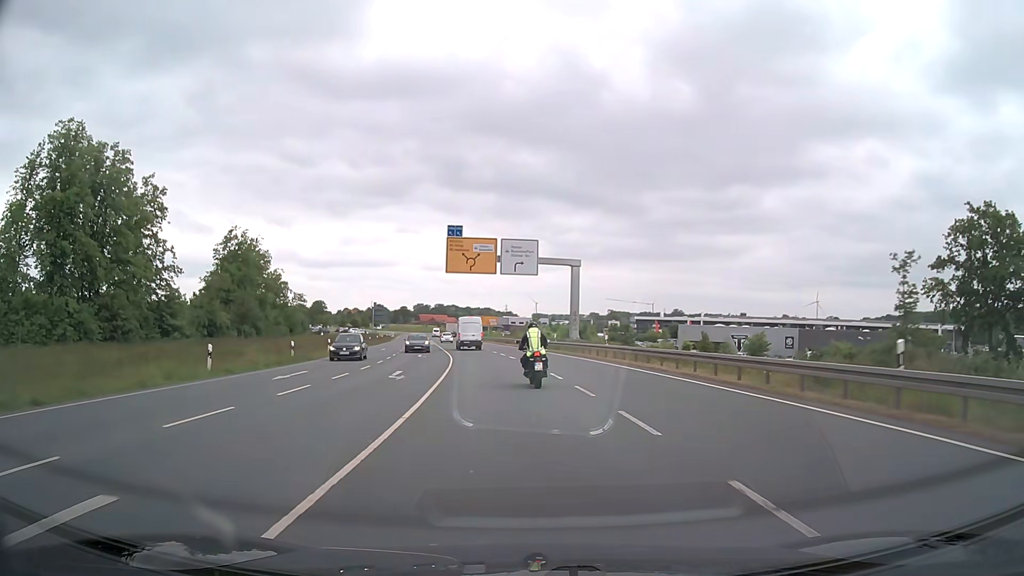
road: secondary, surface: asphalt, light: Day
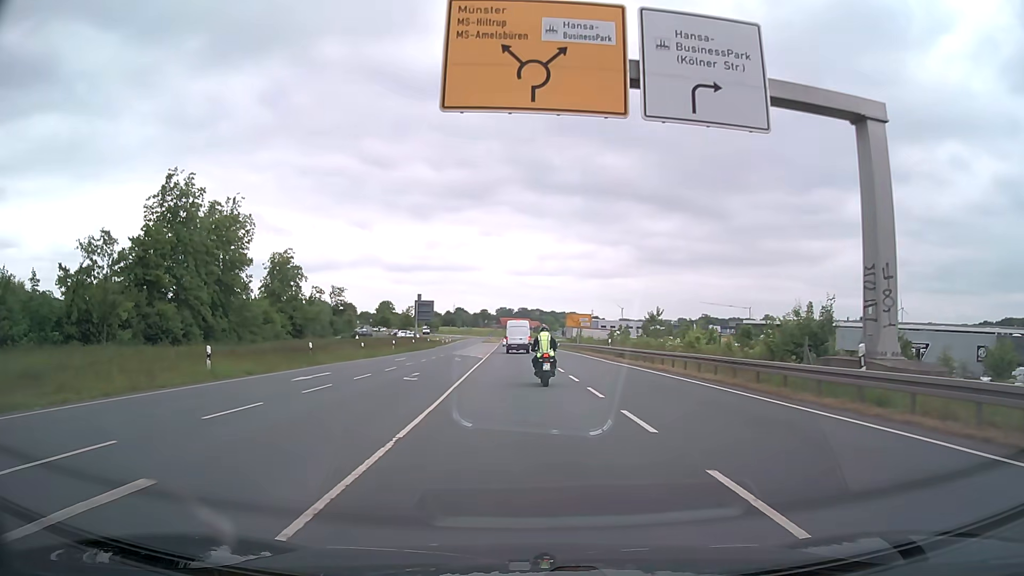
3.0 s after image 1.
(-2.7, +39.4) m; -7°
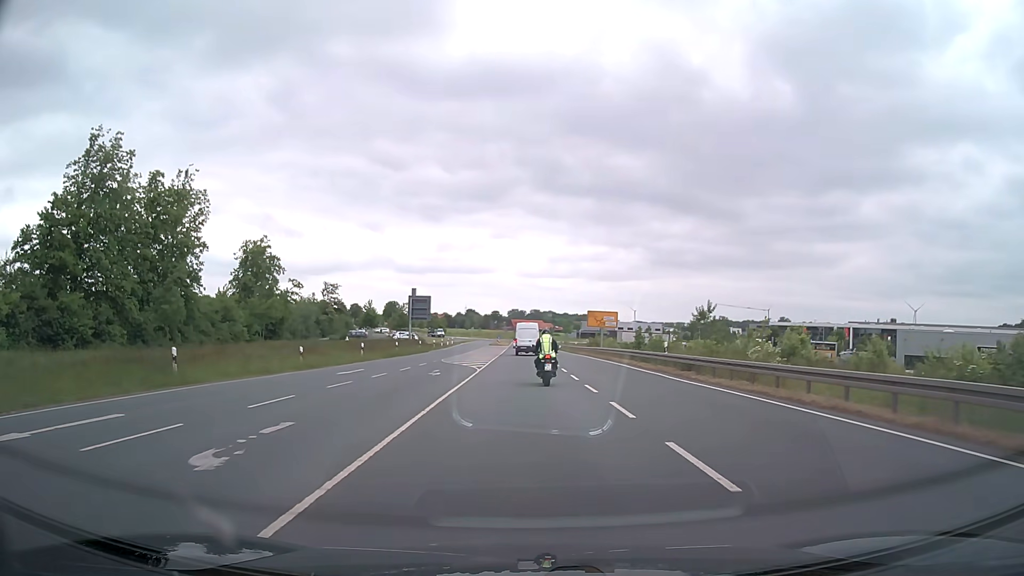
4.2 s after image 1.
(-0.2, +15.4) m; -1°
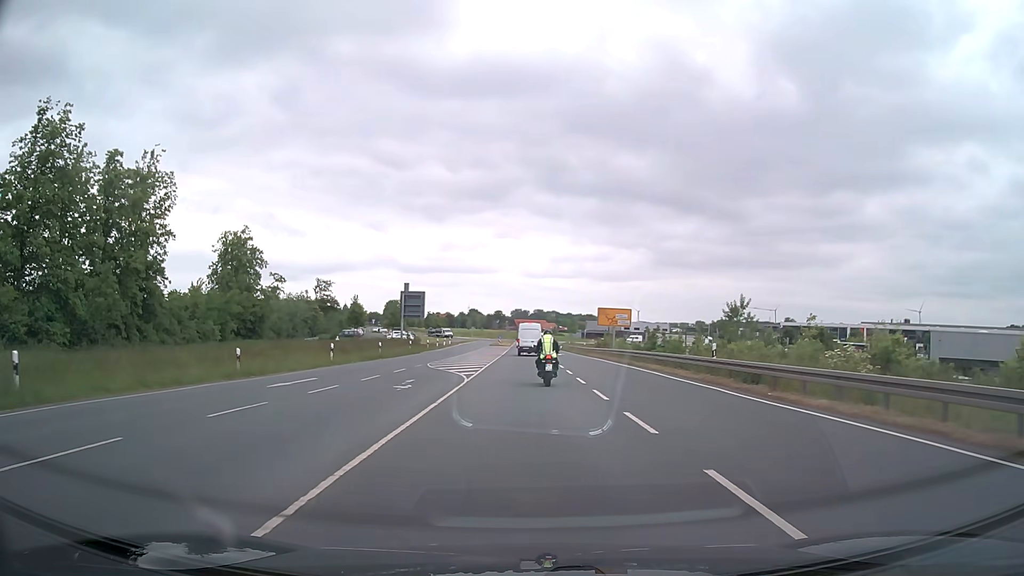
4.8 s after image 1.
(0.0, +7.7) m; -1°
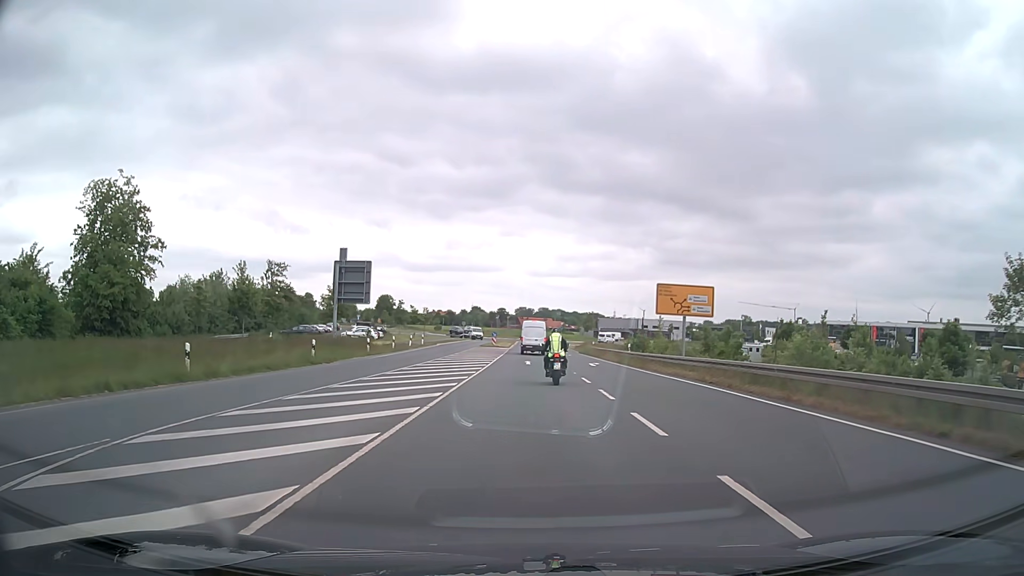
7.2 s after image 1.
(-0.1, +29.2) m; 0°
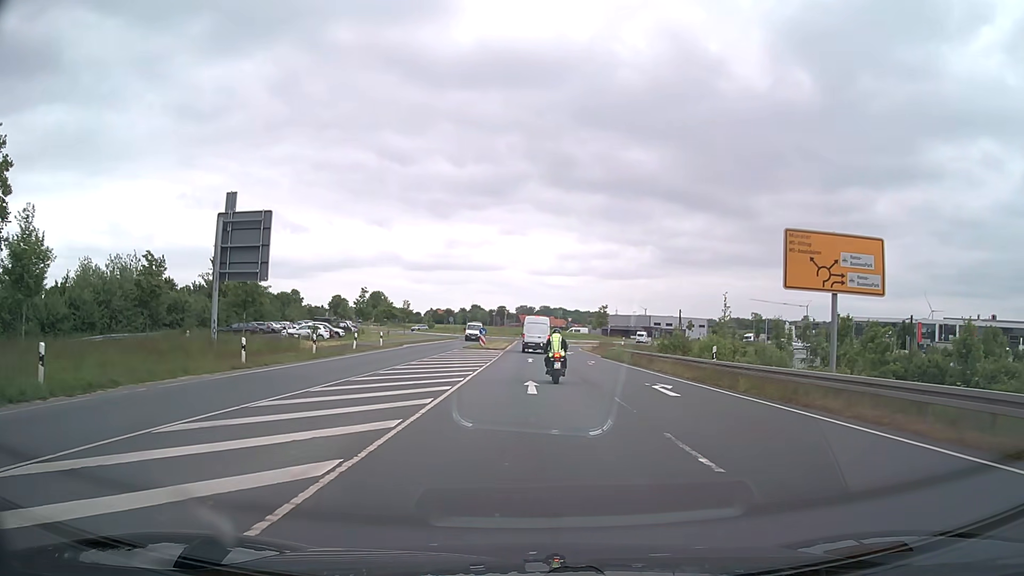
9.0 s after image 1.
(0.0, +20.1) m; 0°
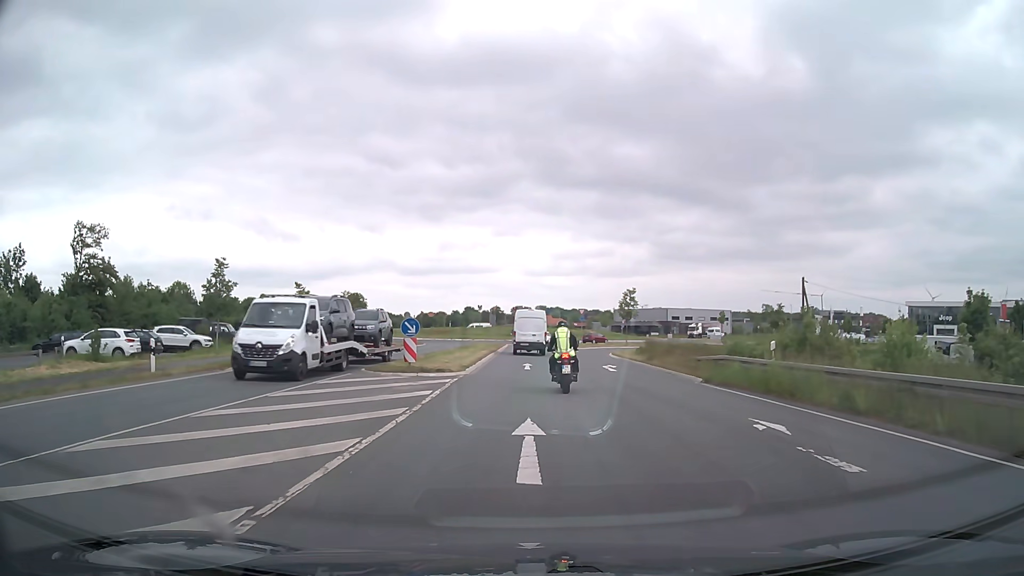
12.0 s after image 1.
(+0.1, +30.5) m; 0°
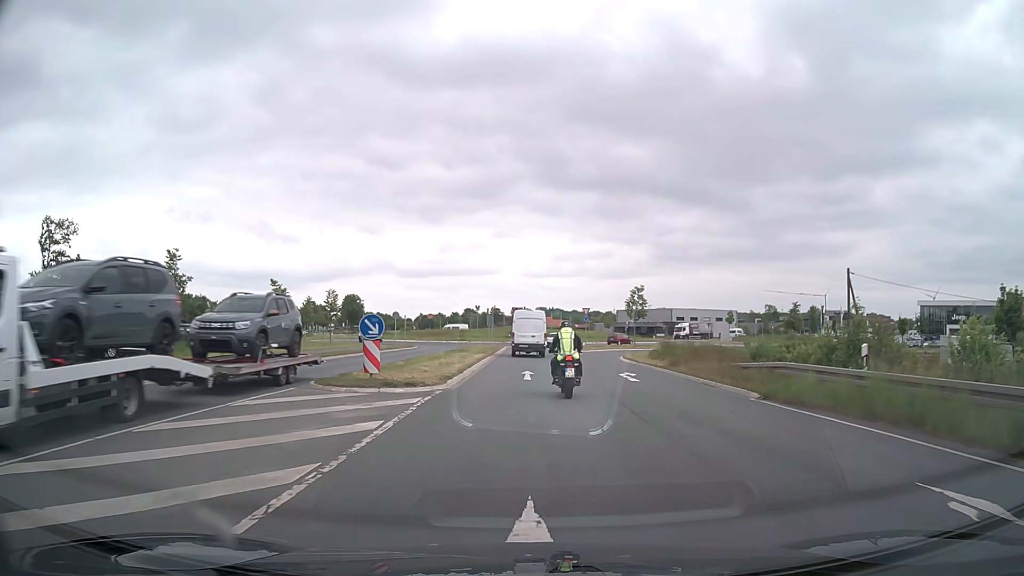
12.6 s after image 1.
(0.0, +5.3) m; 0°
(0, +10) (0, +20) (0, +30) (0, +40) (0, +50) (0, +60) (+1, +70) (+7, +78) (+14, +85) (+20, +93) m
